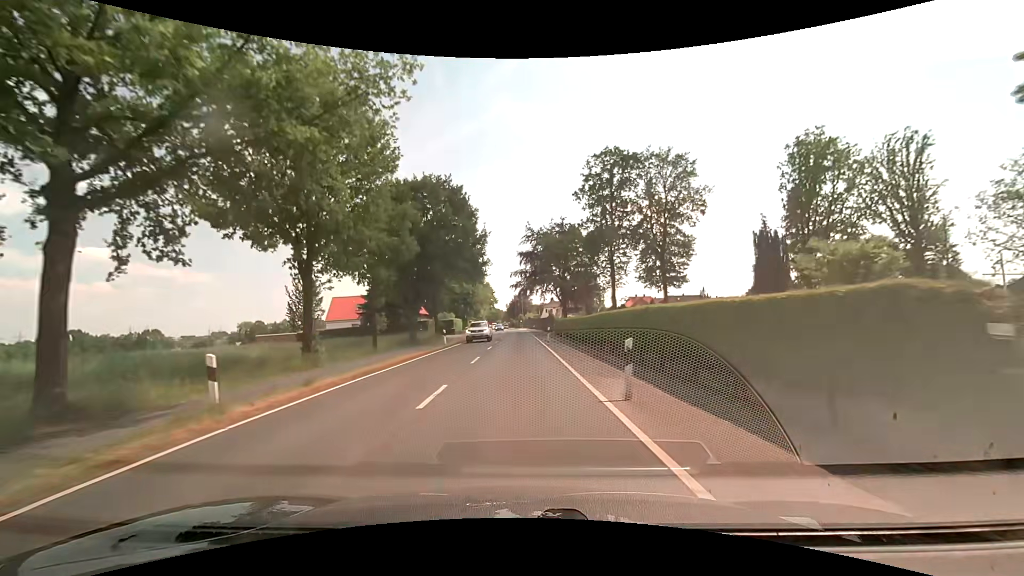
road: secondary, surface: asphalt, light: Day
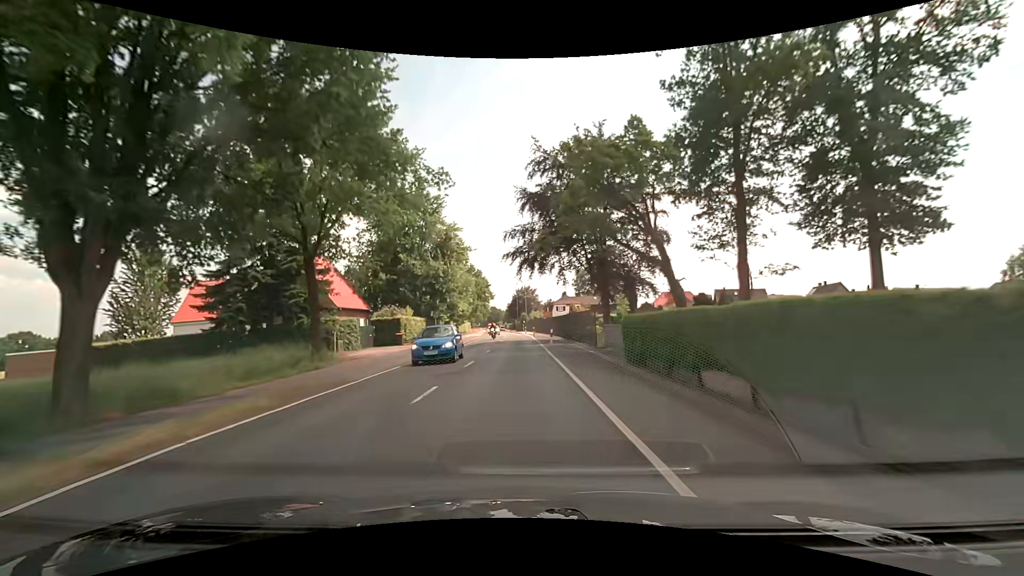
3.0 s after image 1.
(-0.3, +36.3) m; 0°
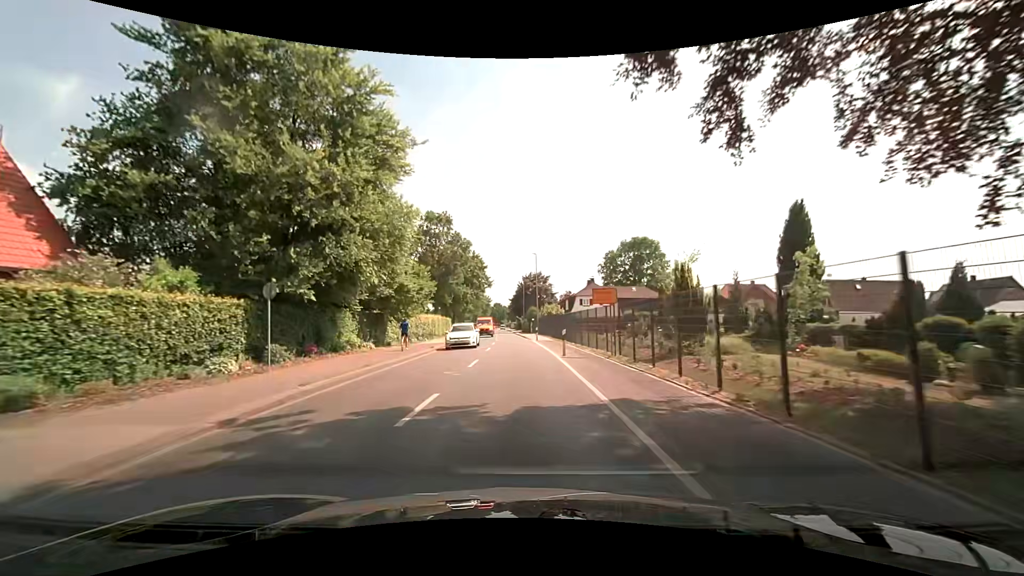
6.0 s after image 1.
(-0.3, +36.4) m; -1°
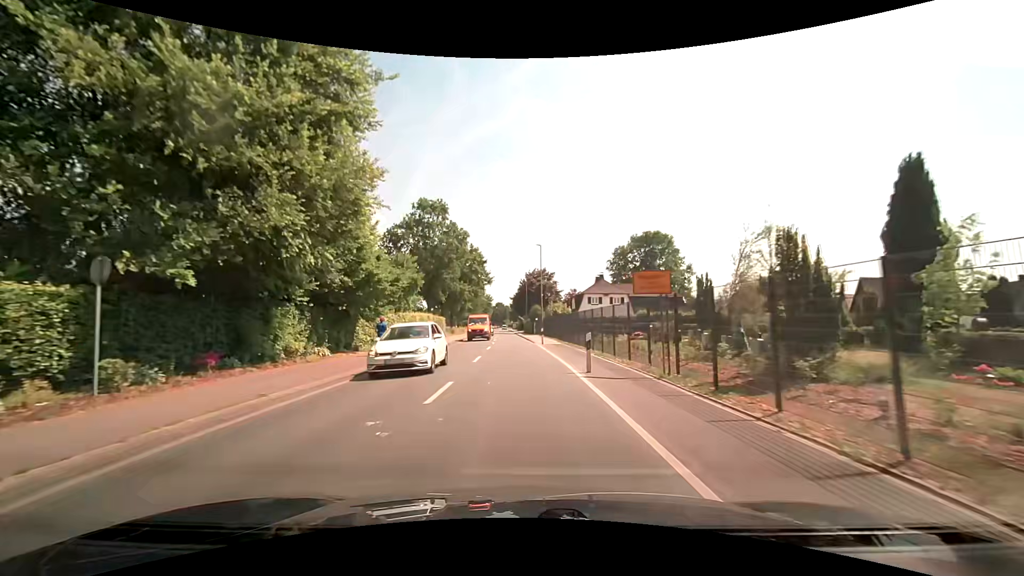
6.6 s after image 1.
(-0.1, +7.2) m; 0°
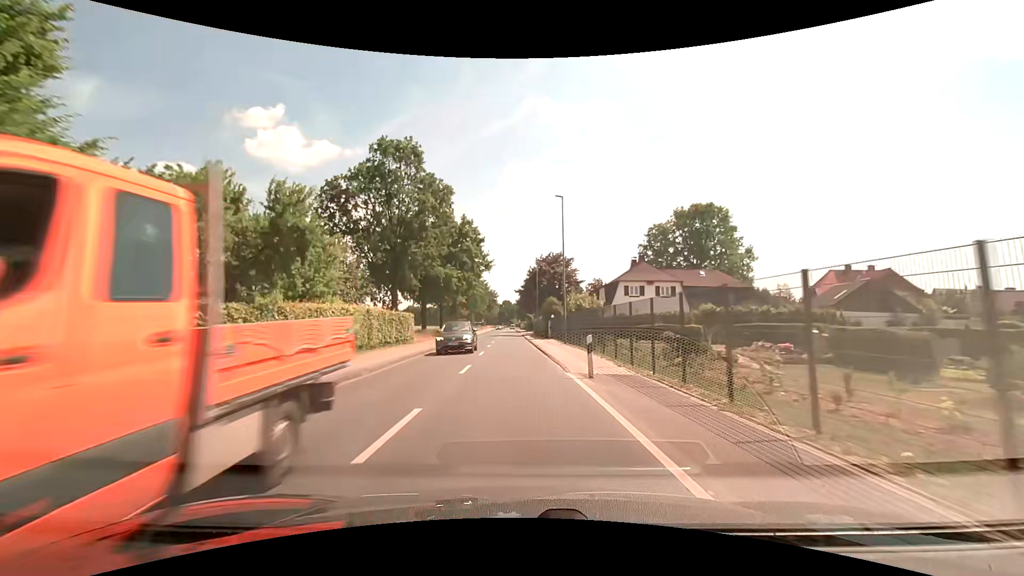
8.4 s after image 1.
(-0.2, +21.6) m; -1°
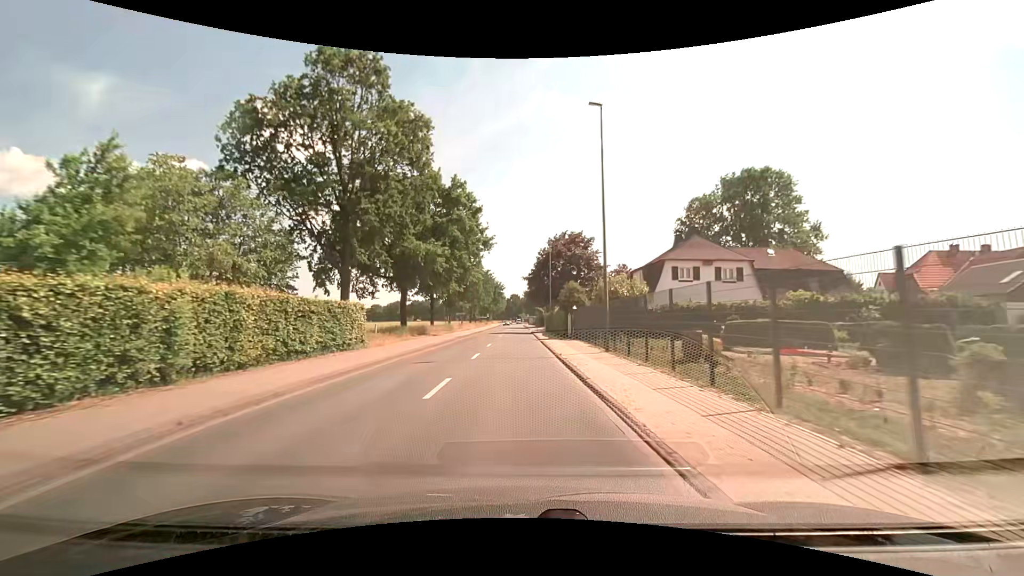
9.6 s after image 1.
(-0.1, +14.2) m; -1°
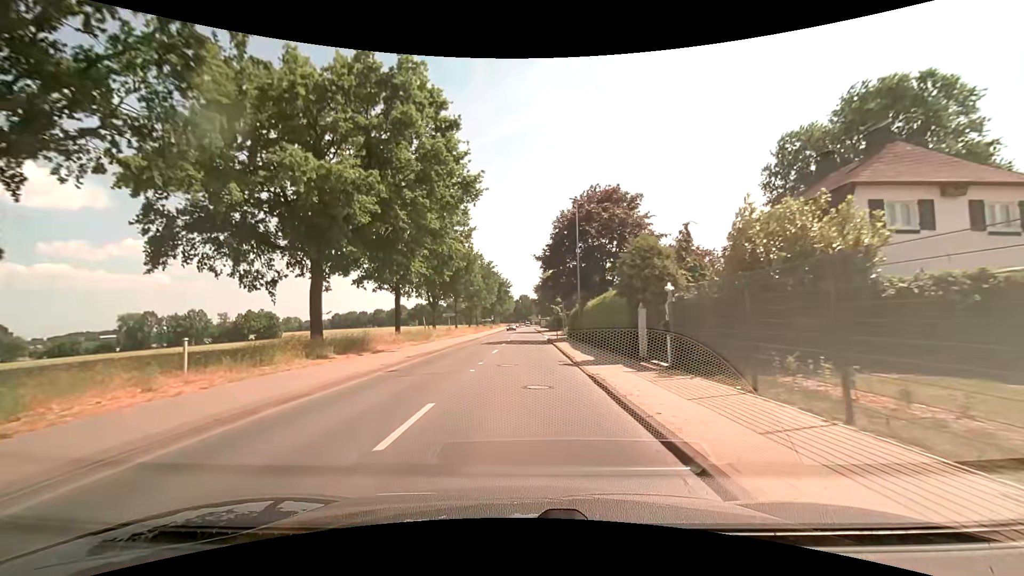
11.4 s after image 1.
(-0.3, +21.4) m; -1°
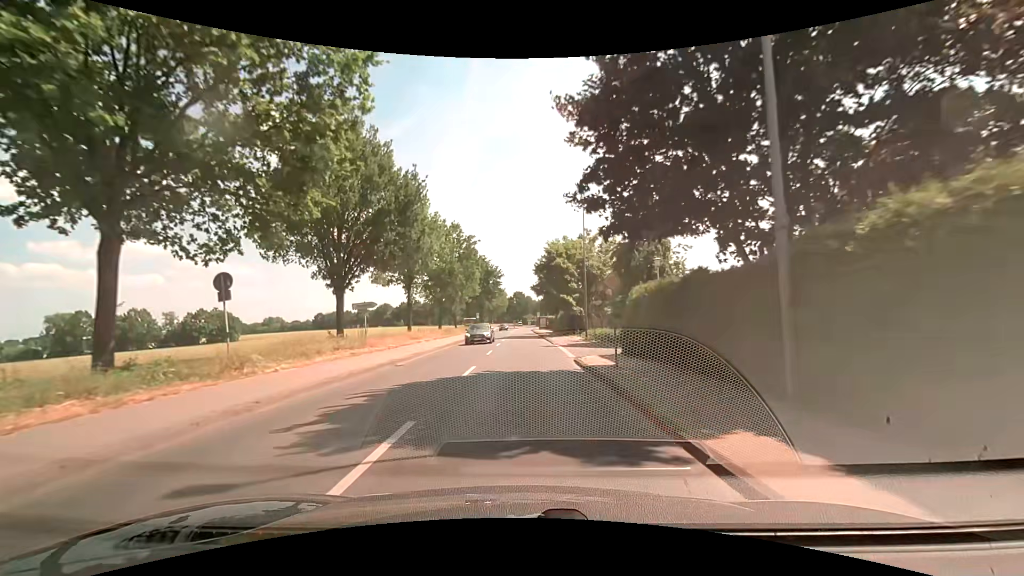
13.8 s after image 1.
(0.0, +28.6) m; 0°
(0, +10) (0, +20) (0, +30) (0, +40) (0, +50) (0, +60) (0, +70) (0, +80) (0, +90) (0, +100) m
